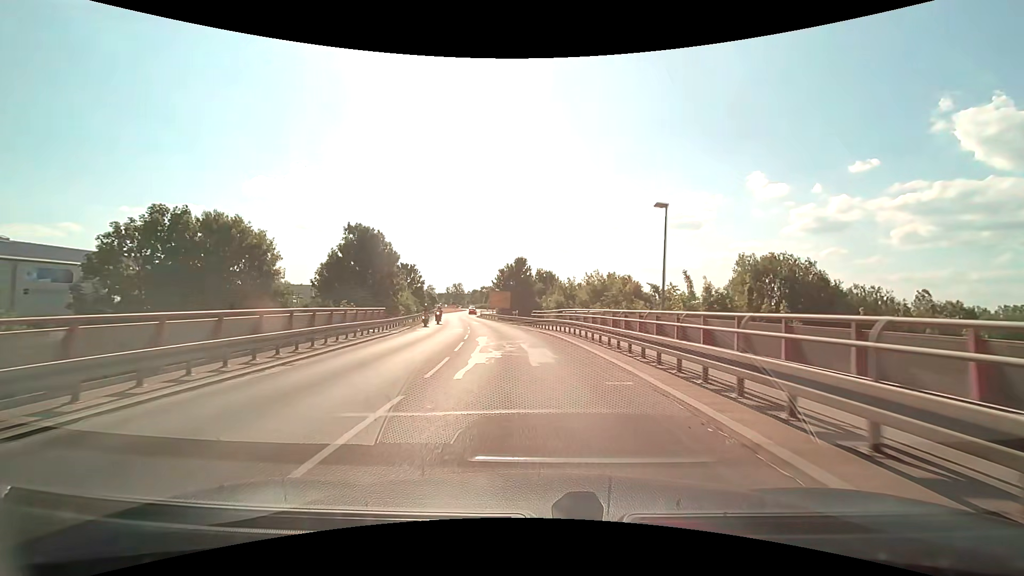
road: secondary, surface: asphalt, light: Day
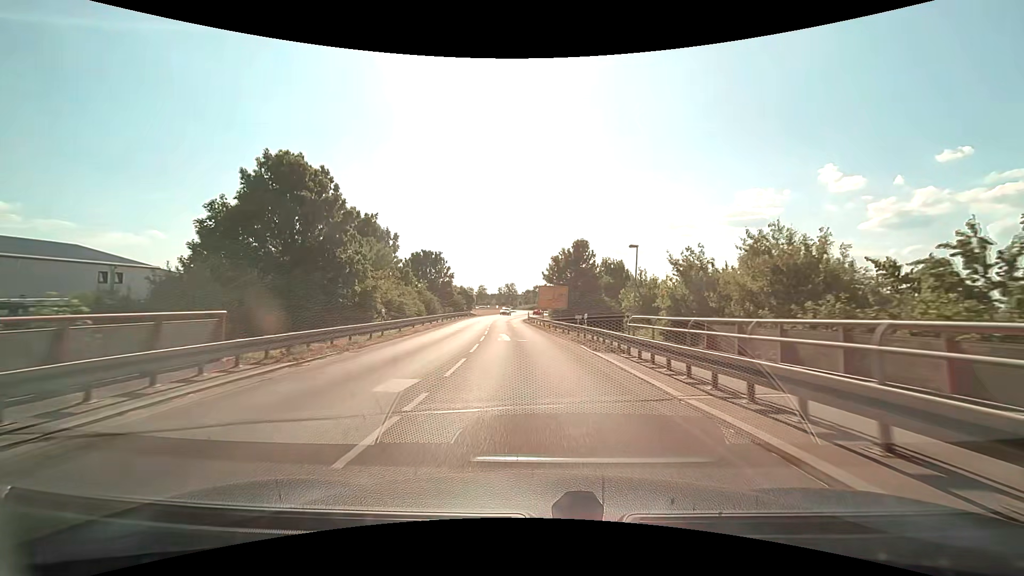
(-1.3, +23.5) m; -6°
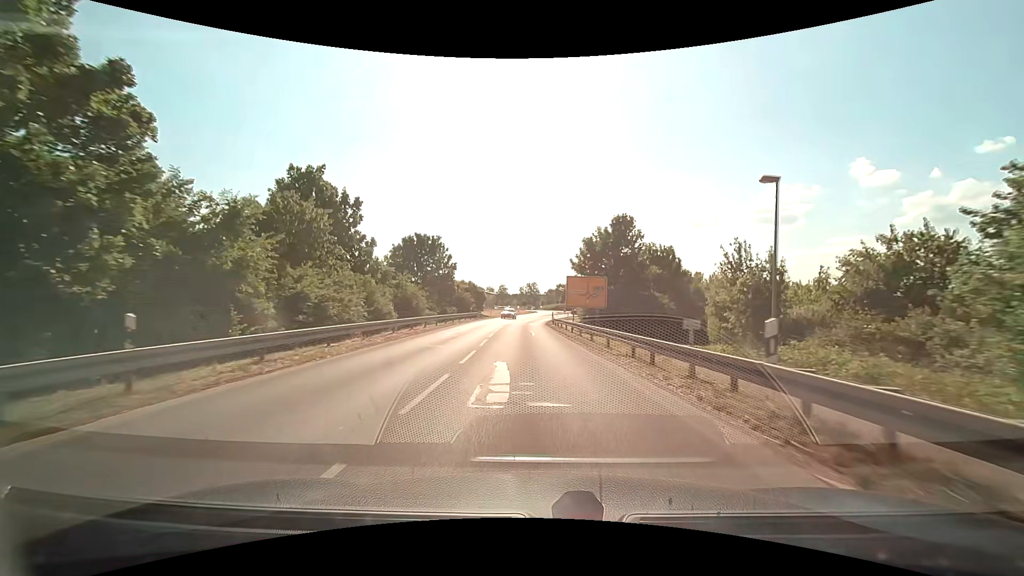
(-0.4, +16.0) m; -3°
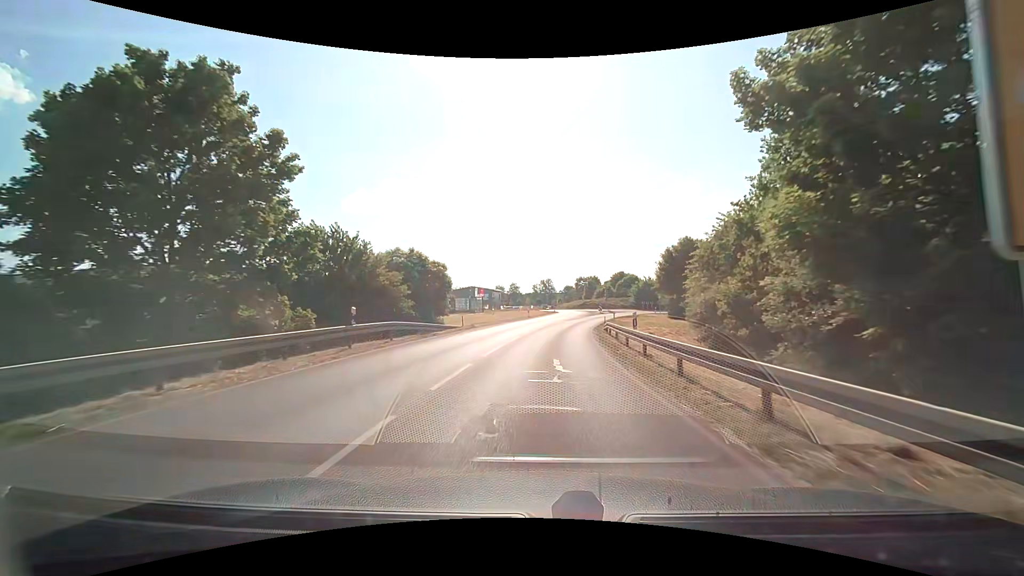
(-0.9, +39.9) m; -2°
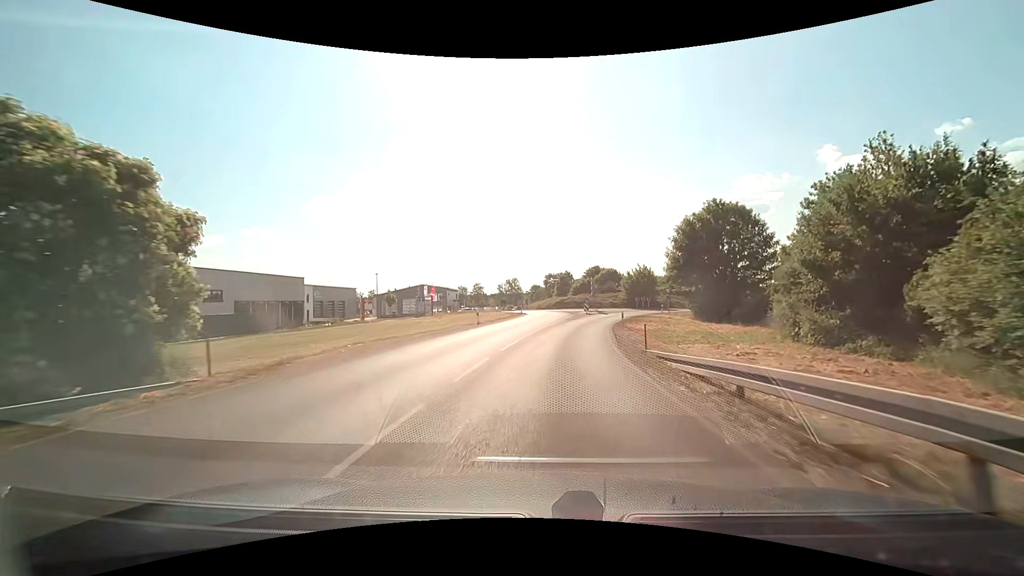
(+0.6, +23.0) m; +4°
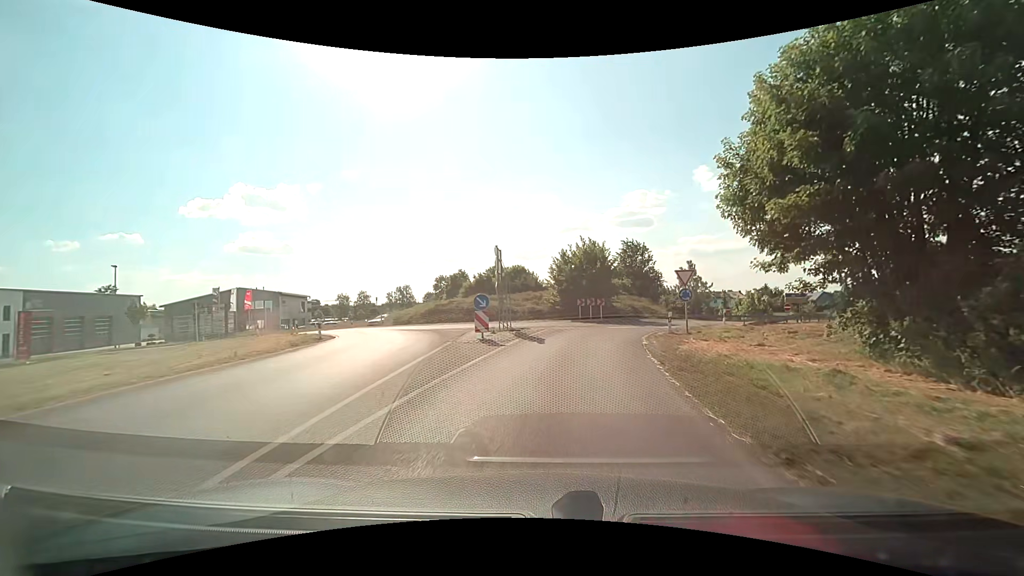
(+3.0, +34.5) m; +11°
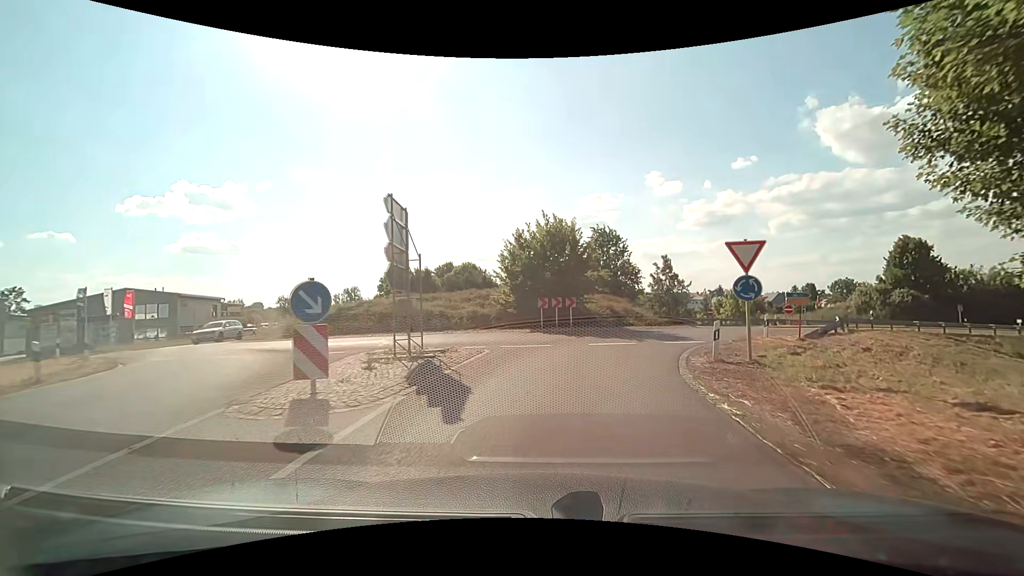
(+0.5, +10.4) m; +5°
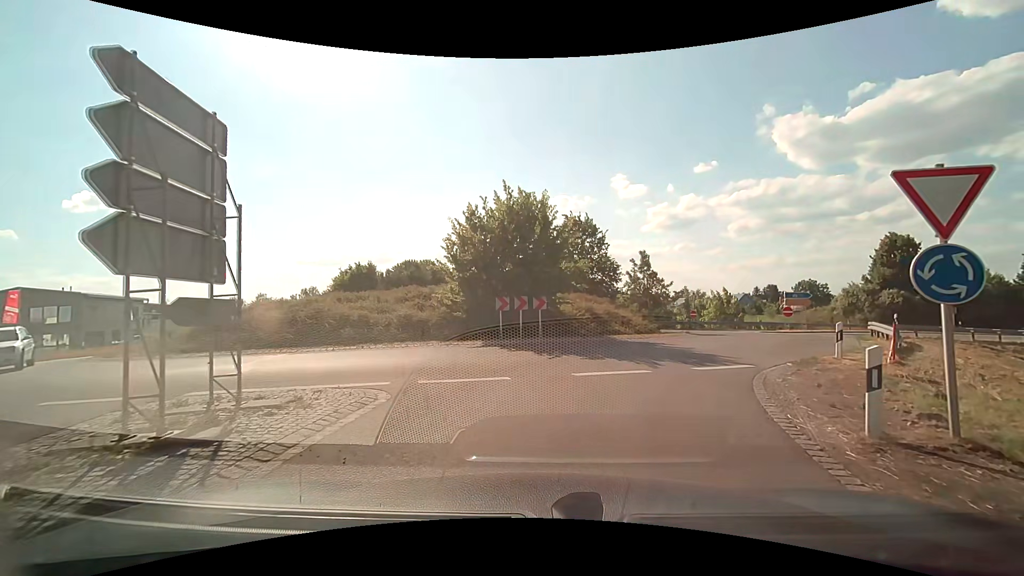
(+0.2, +6.3) m; +3°
(+1, +10) (+6, +18) (+10, +28) (+11, +37) (+6, +46) (-2, +53) (-9, +60) (-14, +68) (-18, +77) (-22, +86) m
